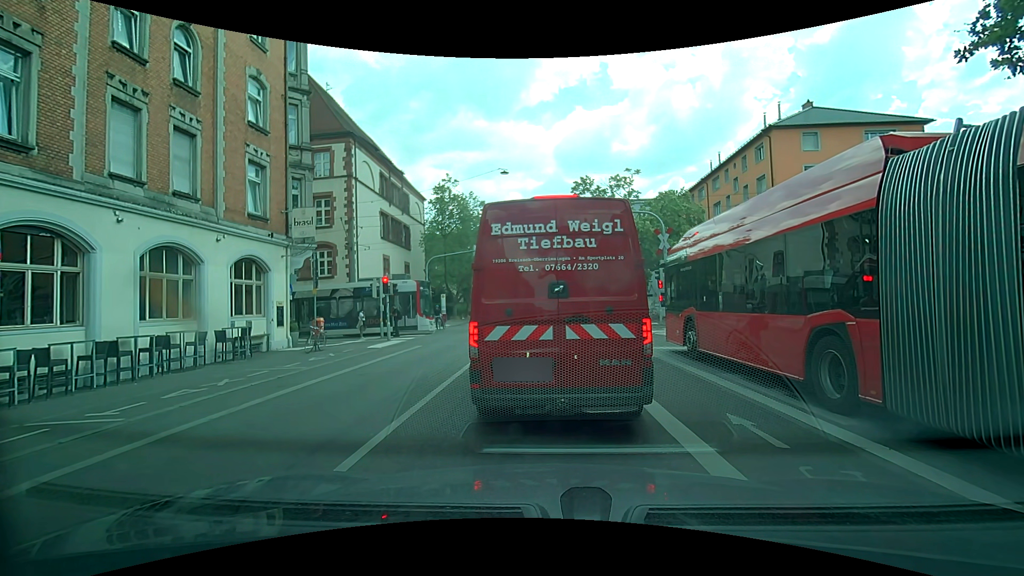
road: secondary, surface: asphalt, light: Day
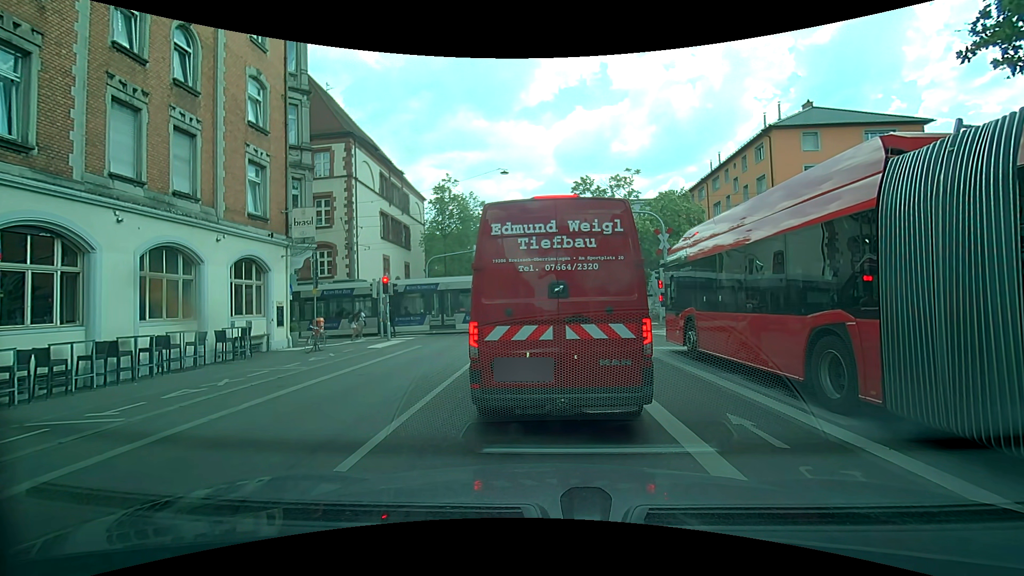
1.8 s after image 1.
(0.0, 0.0) m; 0°
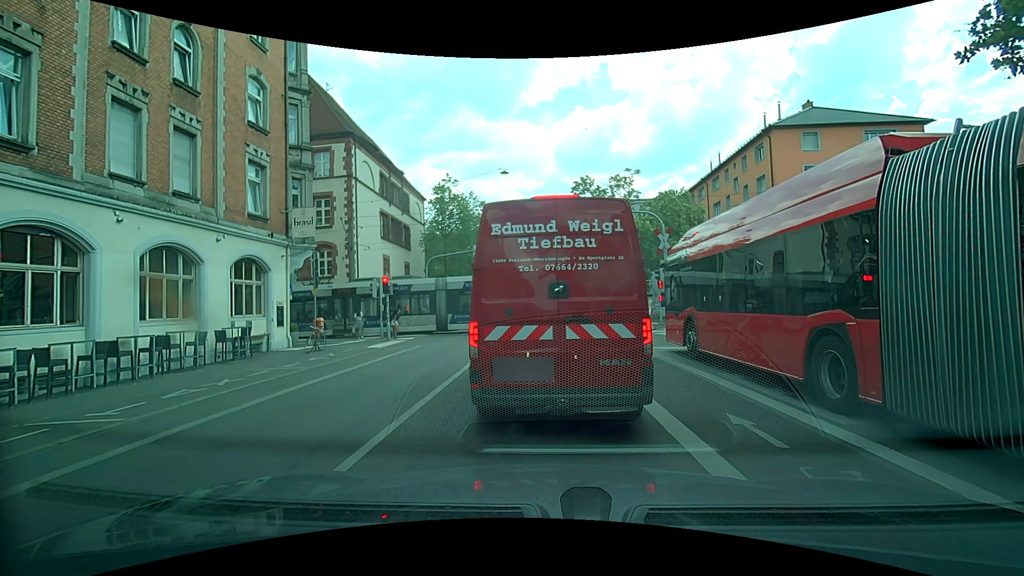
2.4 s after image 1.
(0.0, 0.0) m; 0°
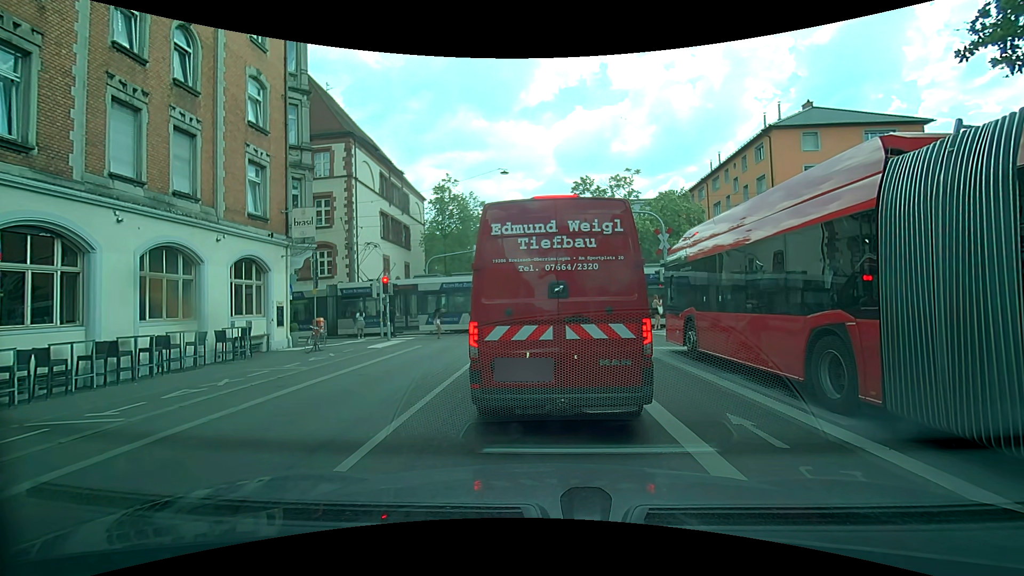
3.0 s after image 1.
(0.0, 0.0) m; 0°
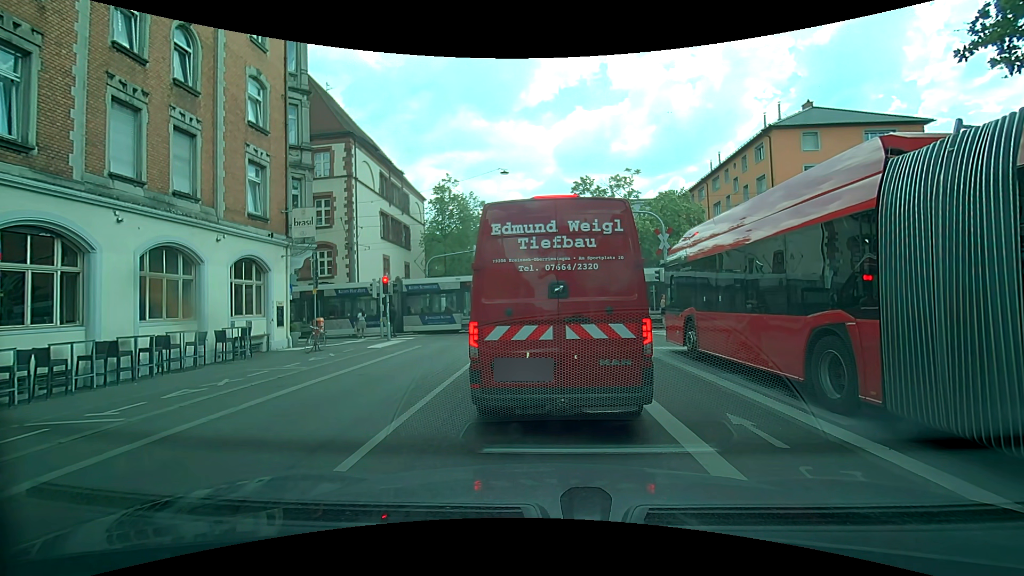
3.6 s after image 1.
(0.0, 0.0) m; 0°
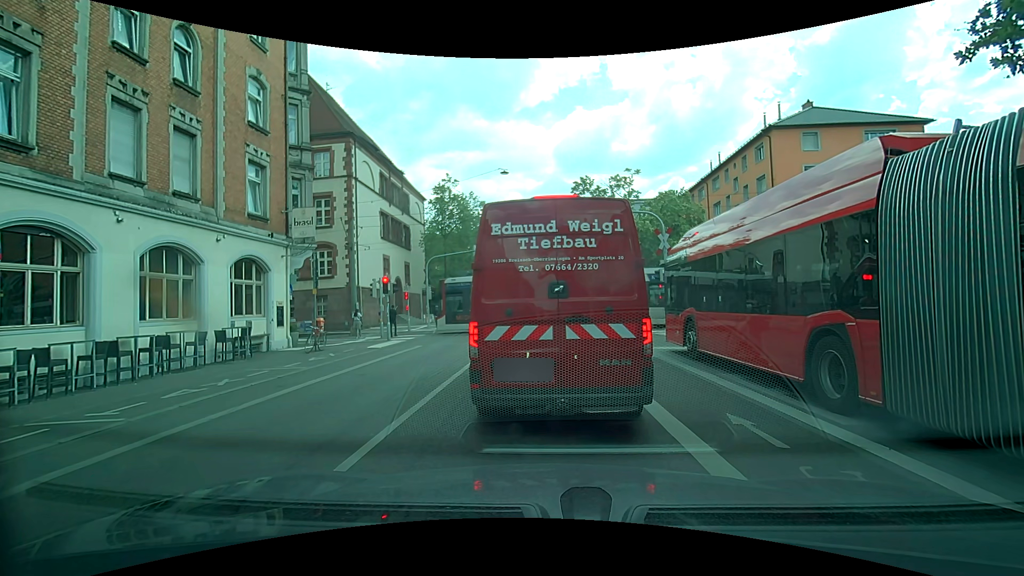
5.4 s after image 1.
(0.0, 0.0) m; 0°
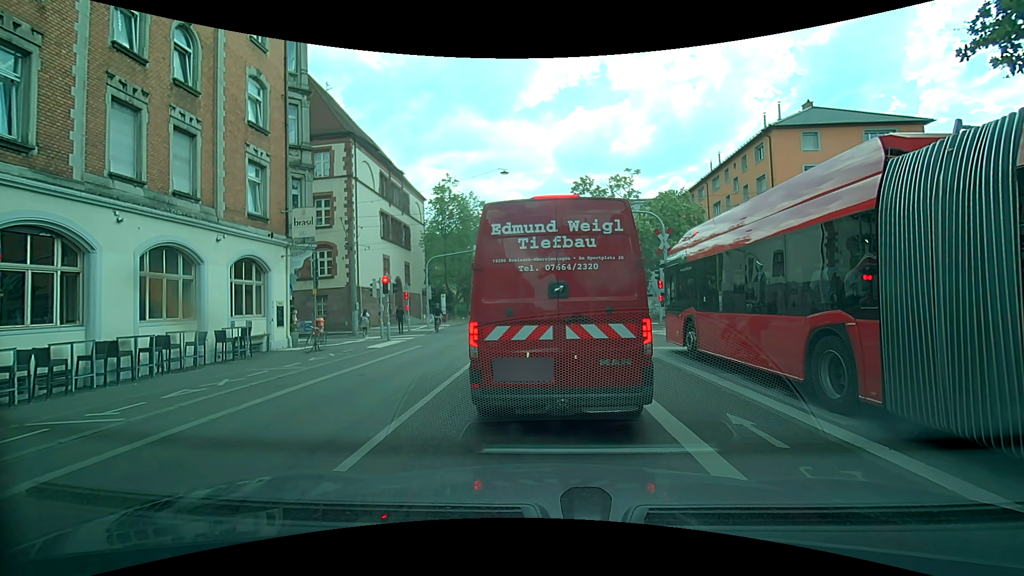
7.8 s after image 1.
(0.0, 0.0) m; 0°
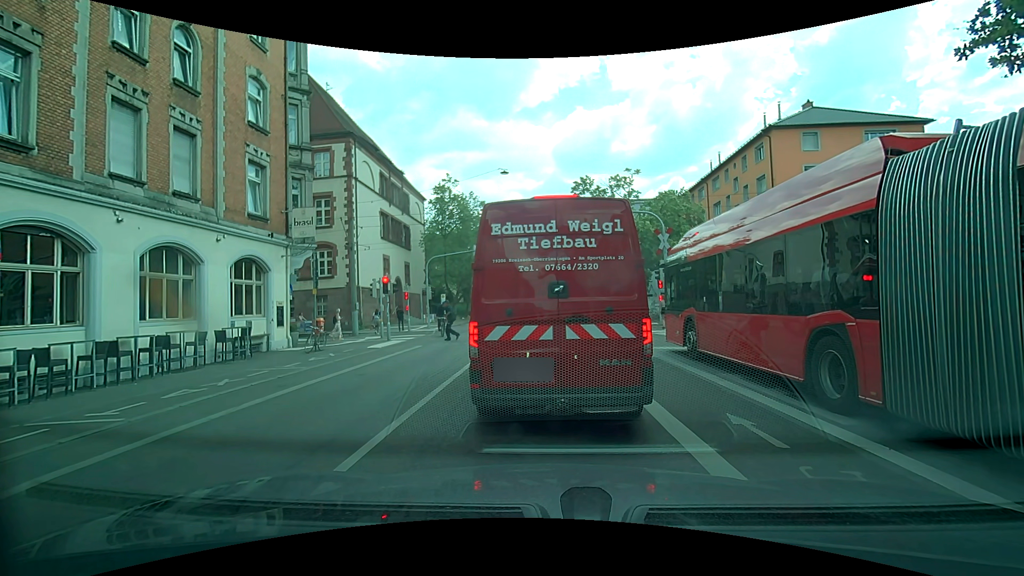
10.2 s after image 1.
(0.0, 0.0) m; 0°
(+1, +10) (+1, +20) (+2, +30) (+3, +40) (+4, +50) (+5, +60) (+5, +70) (+6, +80) (+6, +90) (+7, +100) m
